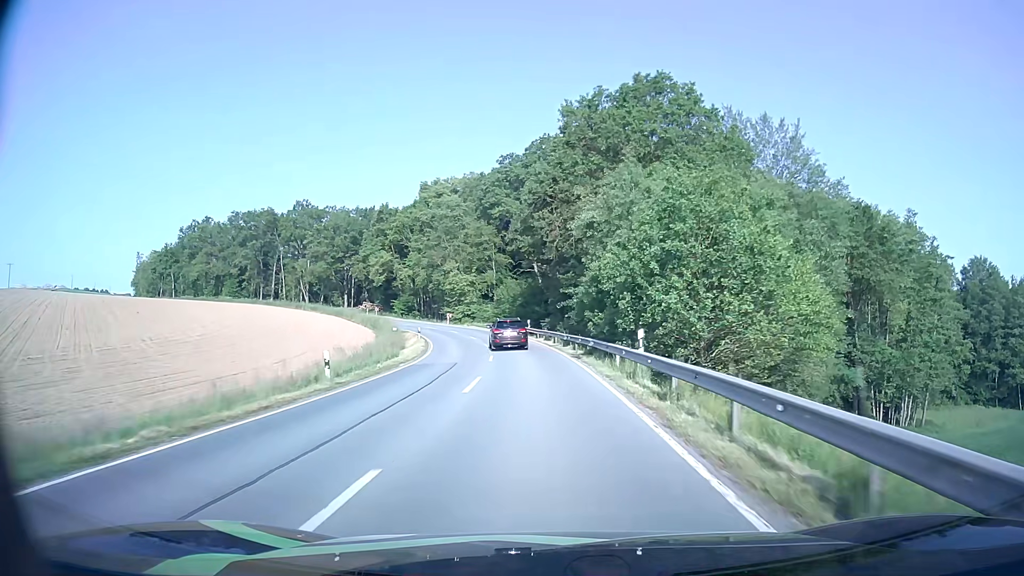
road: secondary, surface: asphalt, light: Day
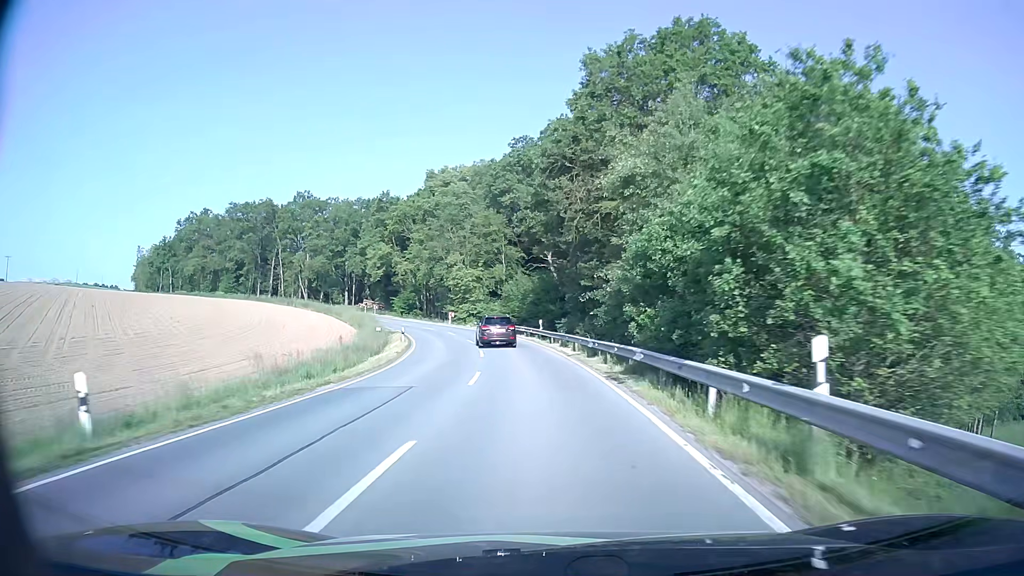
(0.0, +10.7) m; -1°
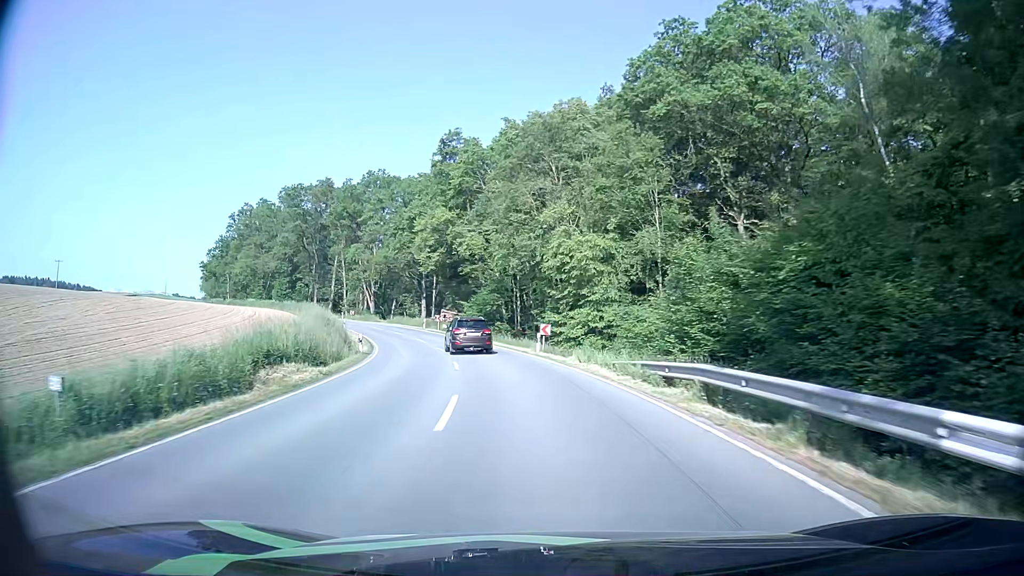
(-3.6, +42.4) m; -11°
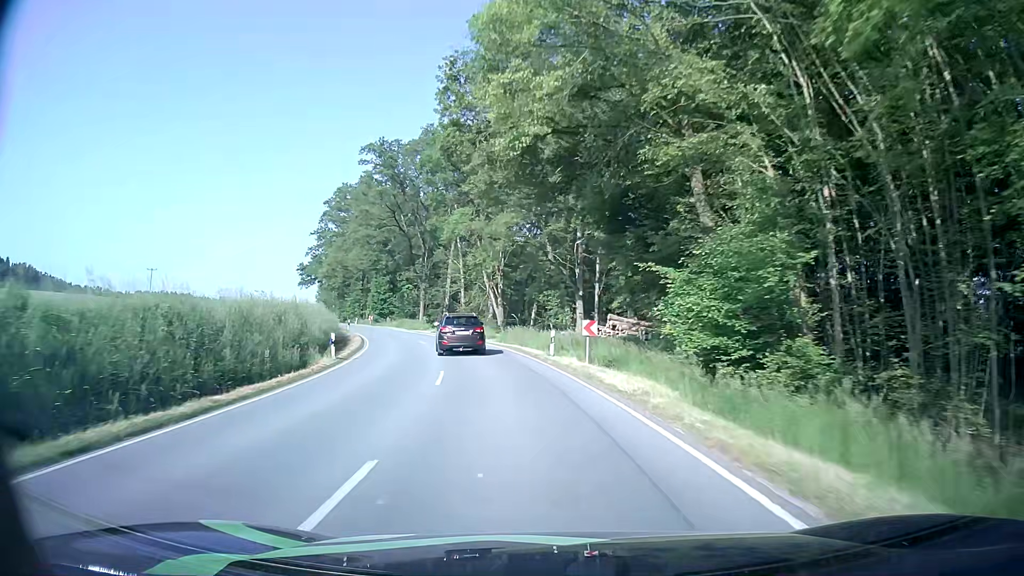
(-5.6, +41.0) m; -15°
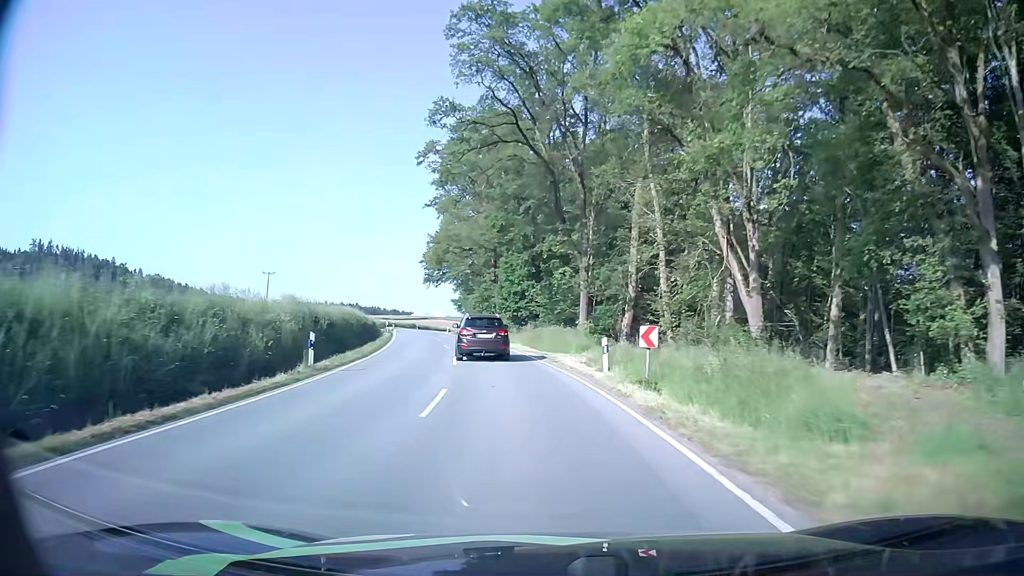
(-5.8, +39.4) m; -16°
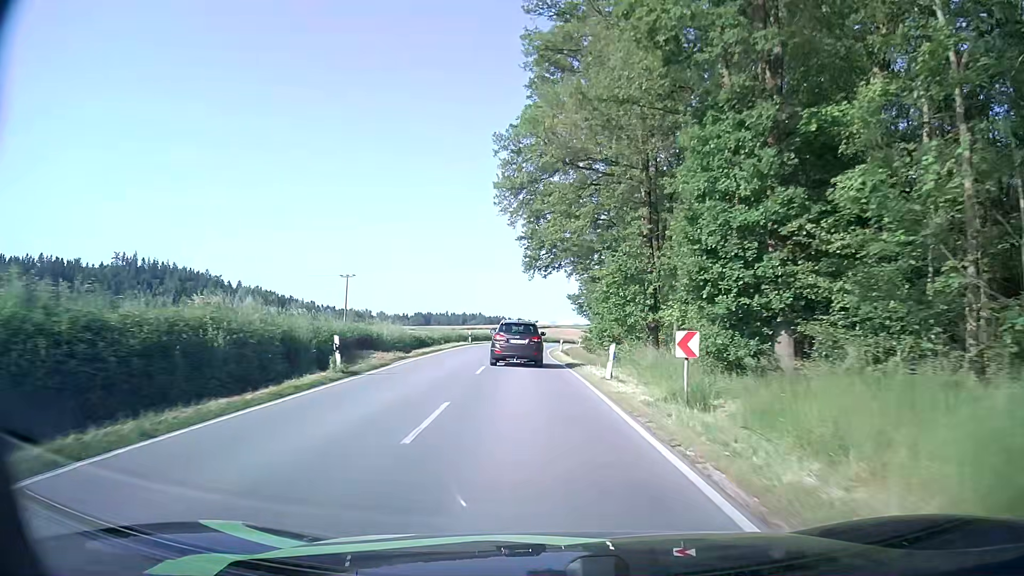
(-4.0, +37.0) m; -11°
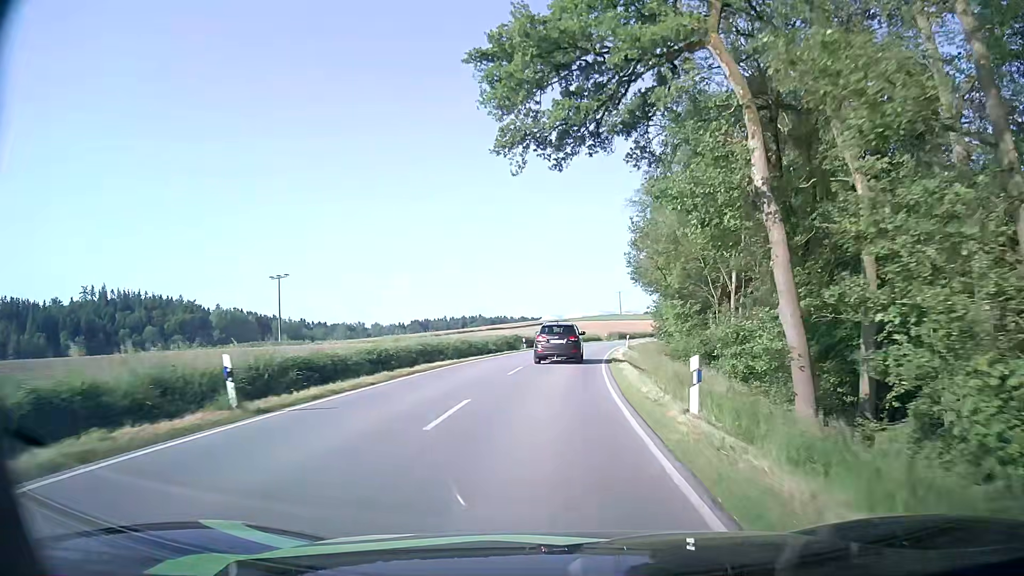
(-1.5, +44.9) m; -1°
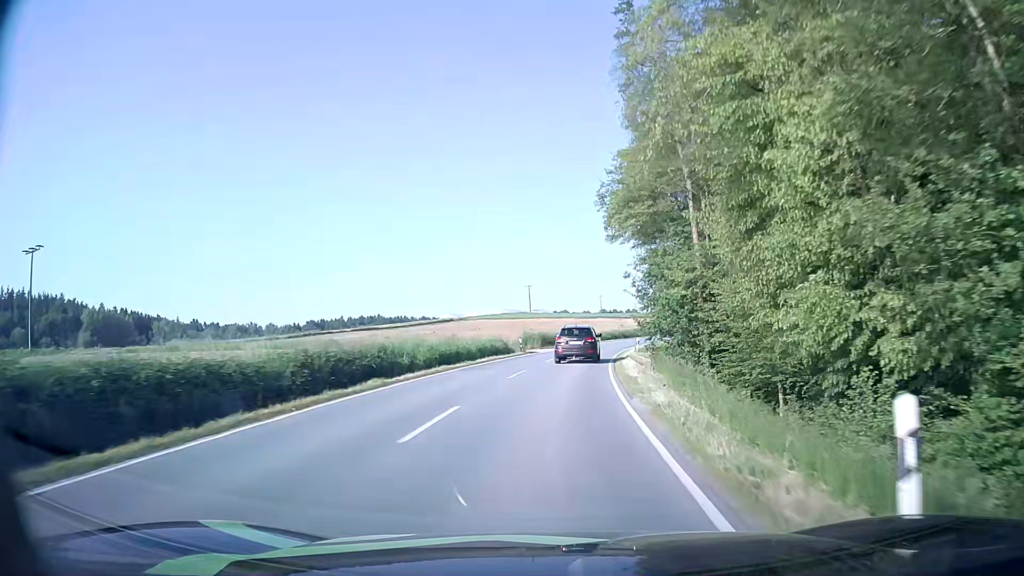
(+3.3, +46.9) m; +8°
(0, +10) (0, +20) (+1, +30) (+2, +40) (+4, +50) (+6, +60) (+8, +69) (+11, +79) (+14, +88) (+17, +98) m
